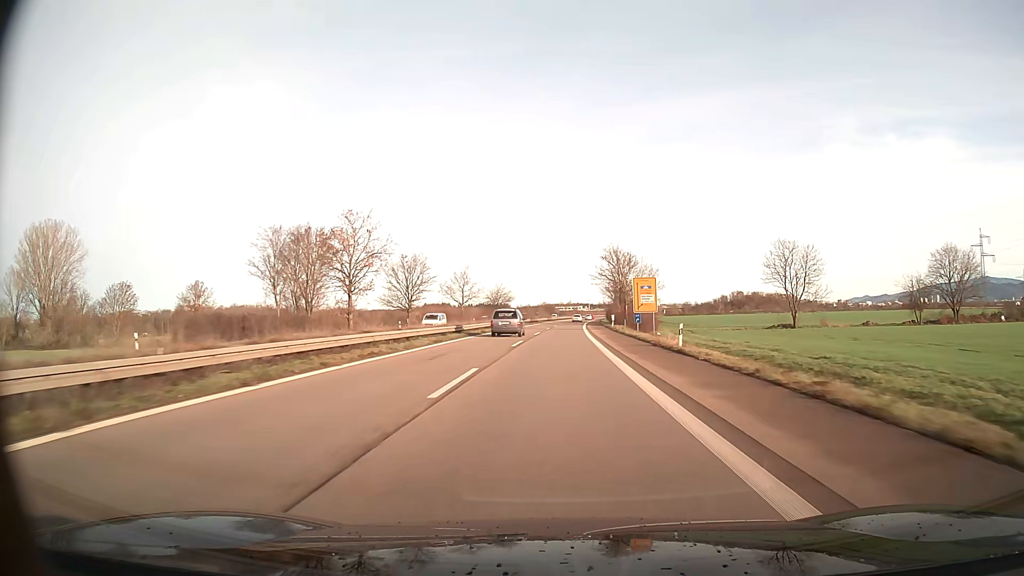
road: trunk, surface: asphalt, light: Day
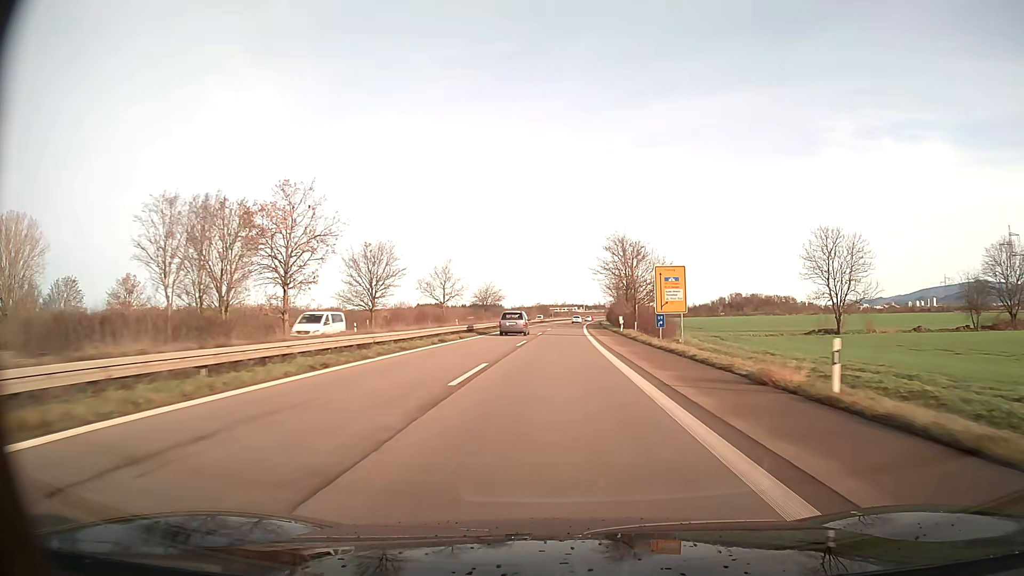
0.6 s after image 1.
(+0.1, +16.0) m; 0°
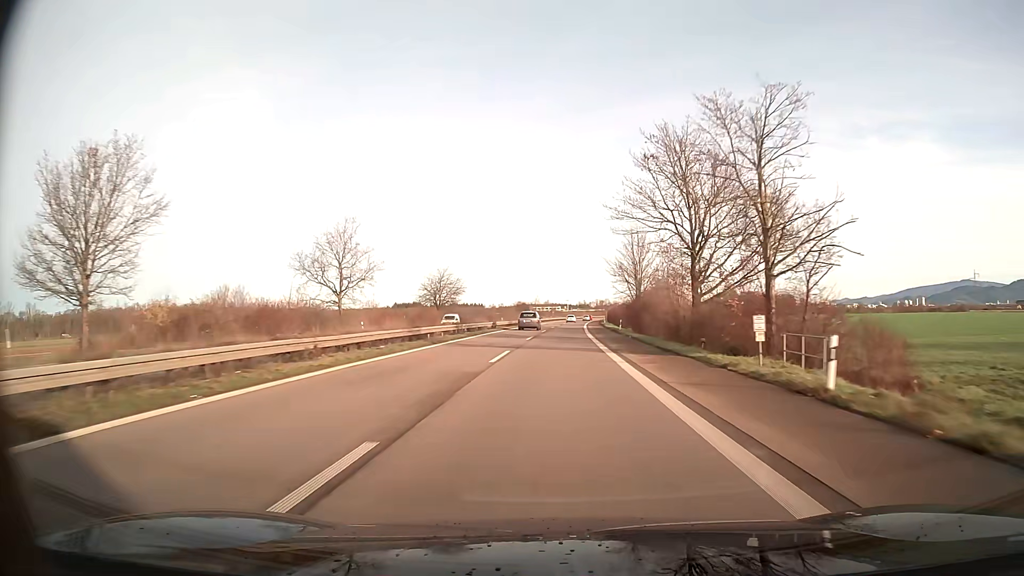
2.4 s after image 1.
(+0.6, +48.2) m; +1°
